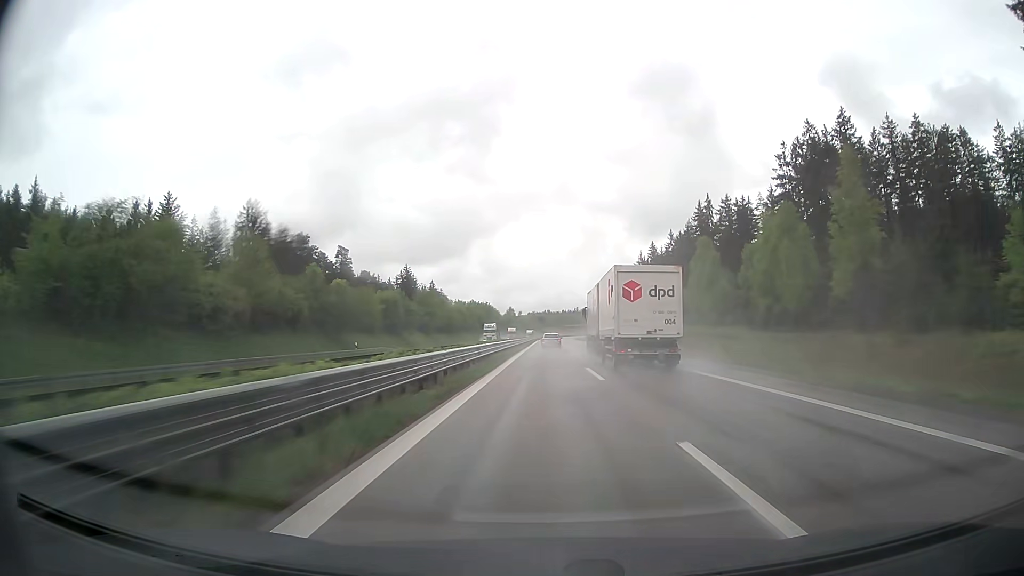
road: trunk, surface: asphalt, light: Day
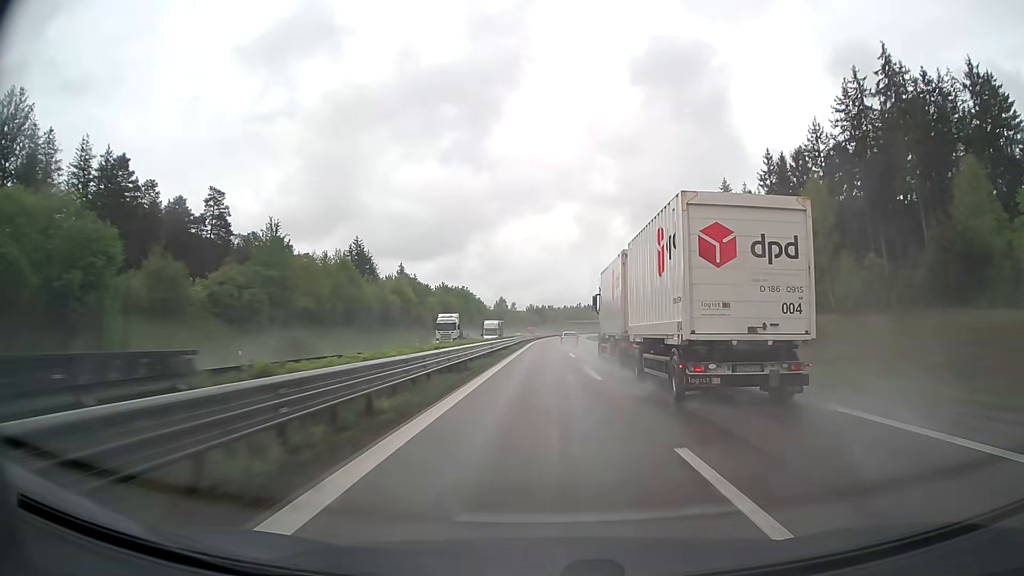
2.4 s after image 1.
(0.0, +72.6) m; 0°
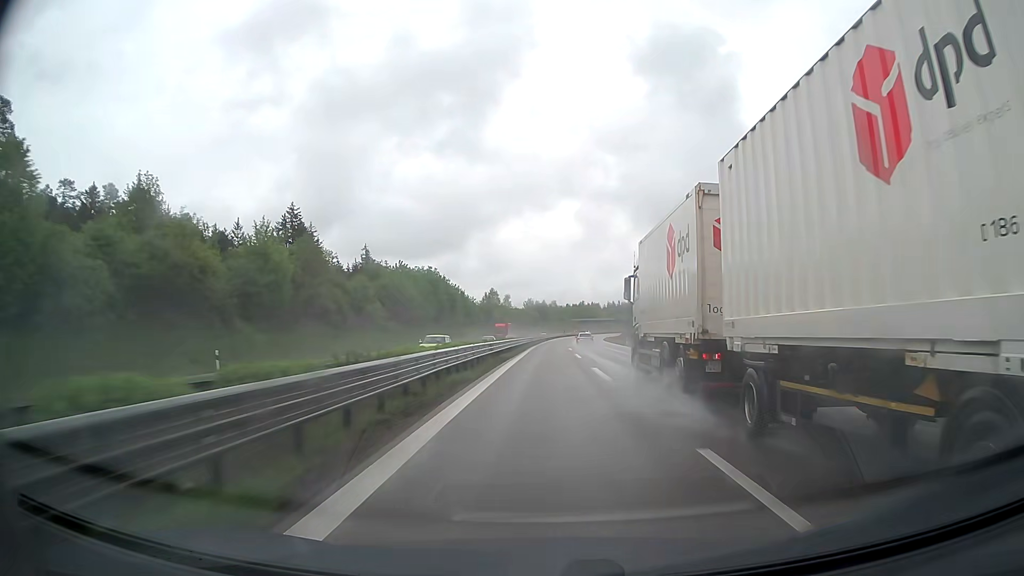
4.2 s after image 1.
(-0.2, +54.2) m; 0°
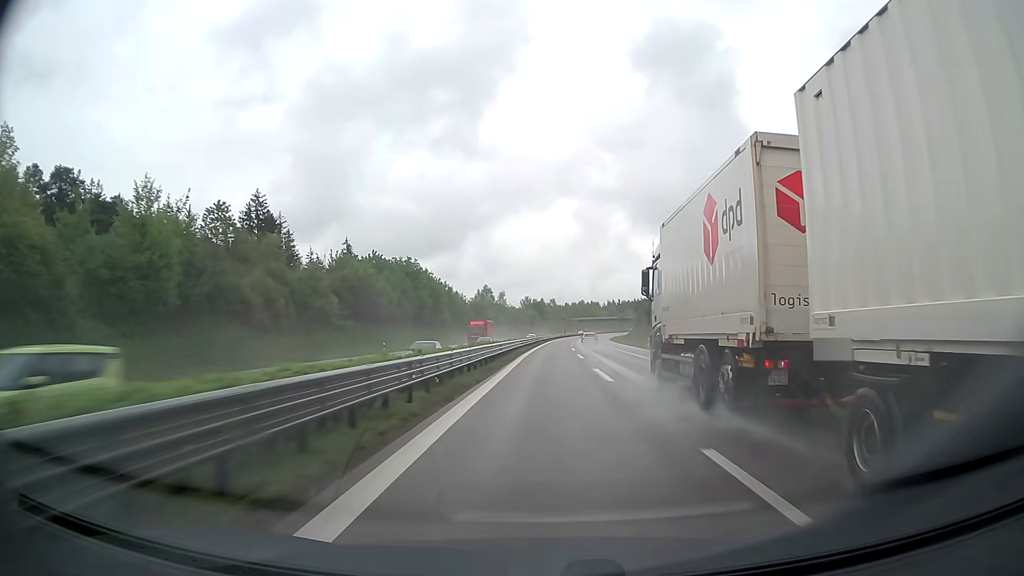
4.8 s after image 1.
(0.0, +18.0) m; 0°
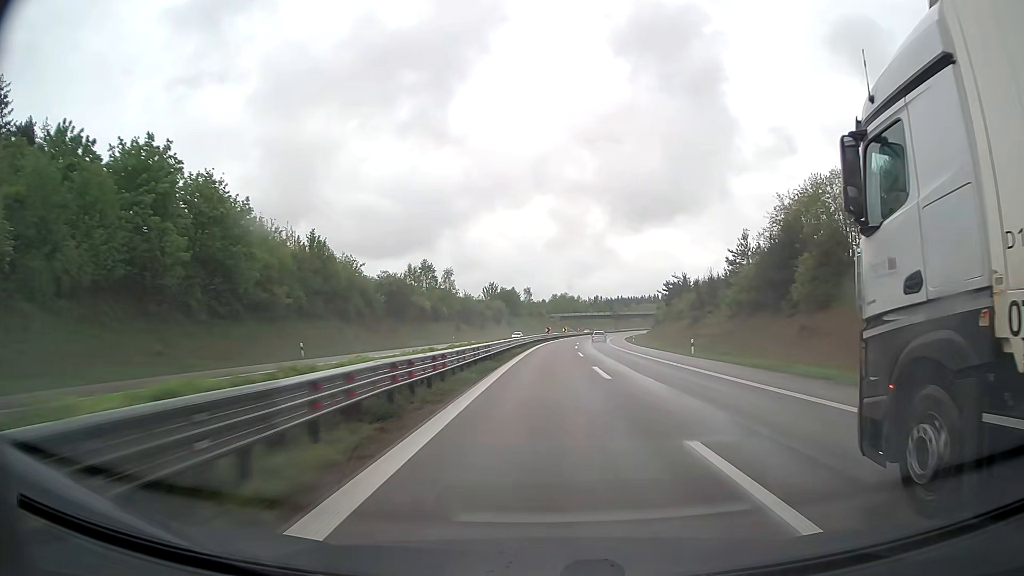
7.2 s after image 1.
(+0.9, +71.7) m; +2°
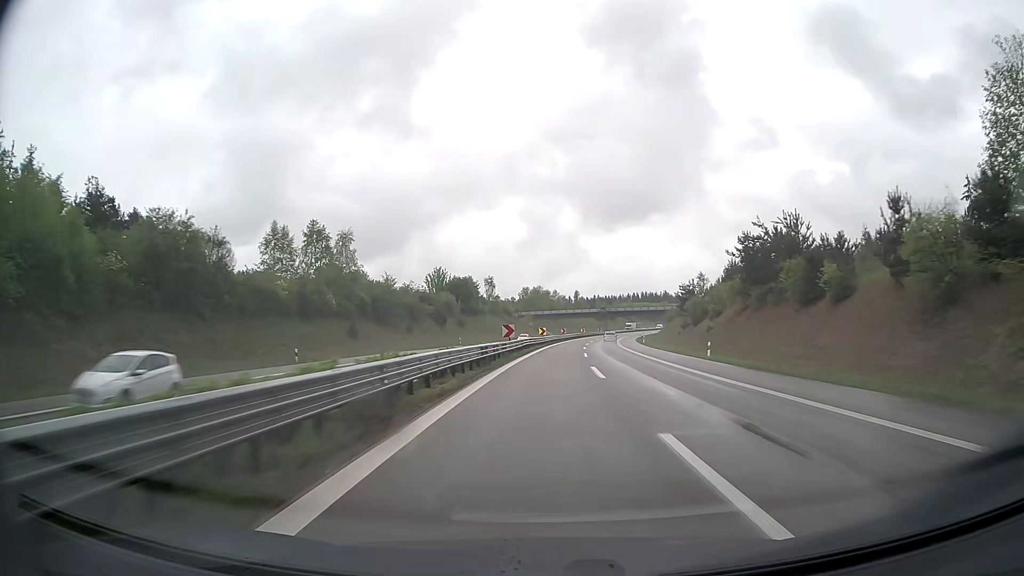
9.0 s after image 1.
(+0.9, +53.4) m; +3°
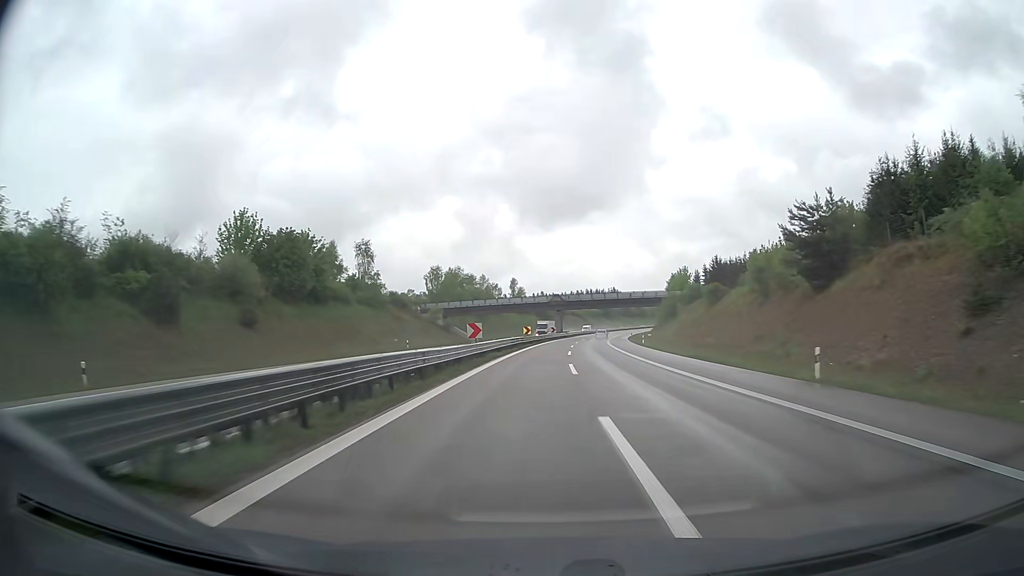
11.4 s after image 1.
(+3.0, +70.7) m; +5°
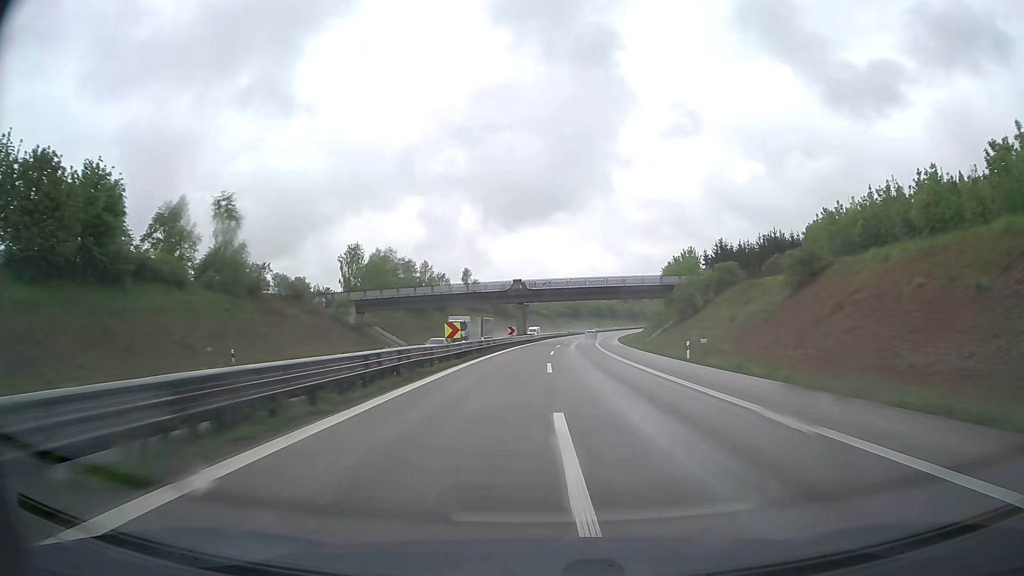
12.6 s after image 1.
(+0.9, +35.4) m; +3°
(0, +10) (0, +20) (+1, +30) (+1, +40) (+2, +50) (+2, +60) (+3, +70) (+4, +80) (+5, +90) (+6, +100) m
